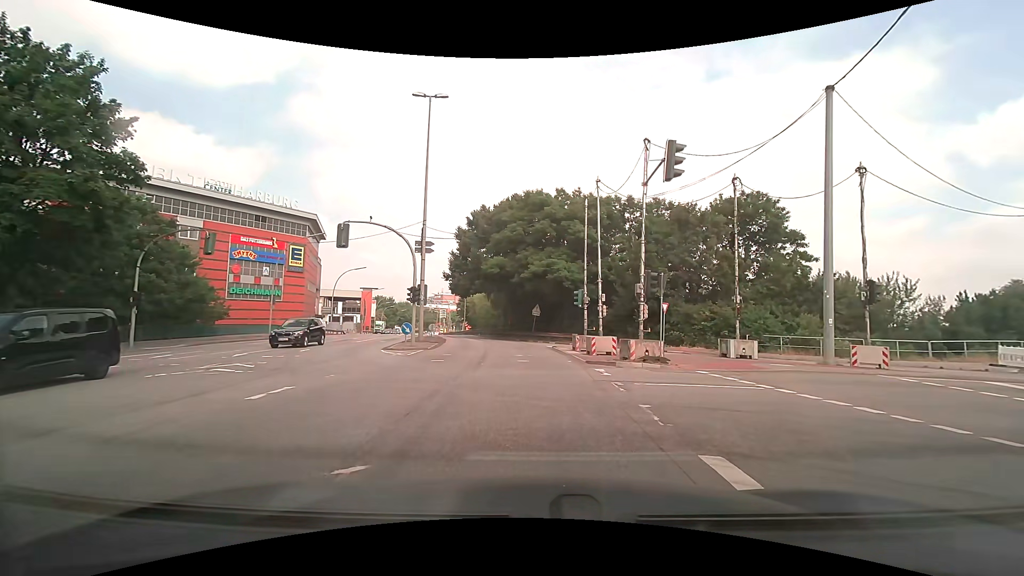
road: primary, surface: asphalt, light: Day
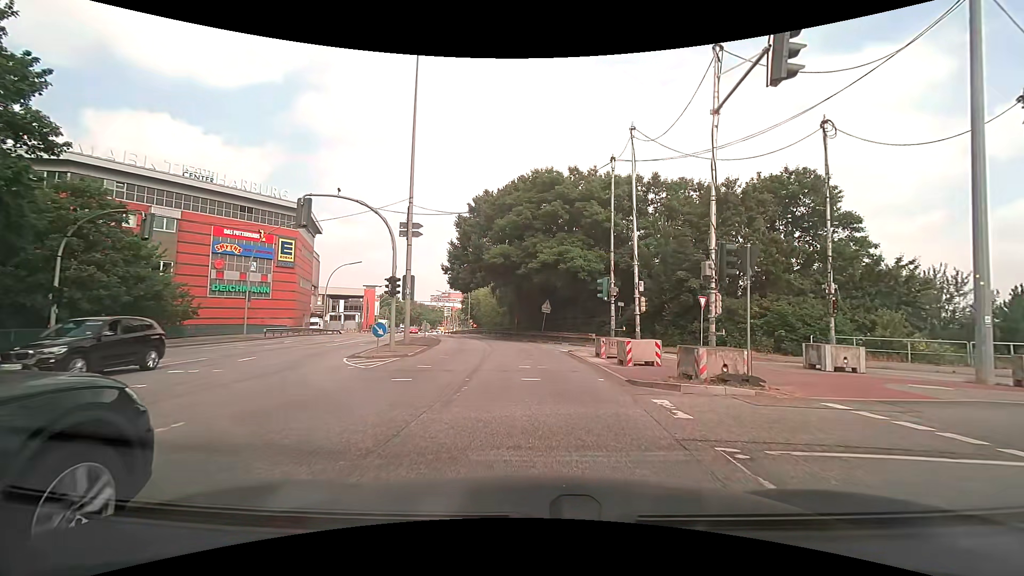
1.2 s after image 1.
(0.0, +6.0) m; 0°
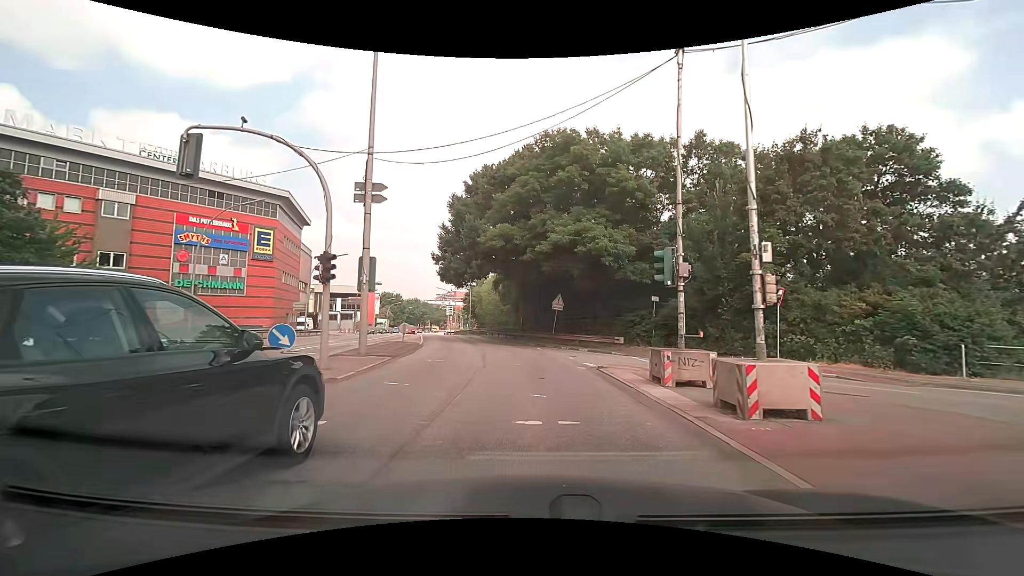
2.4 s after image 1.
(-0.1, +8.1) m; -1°
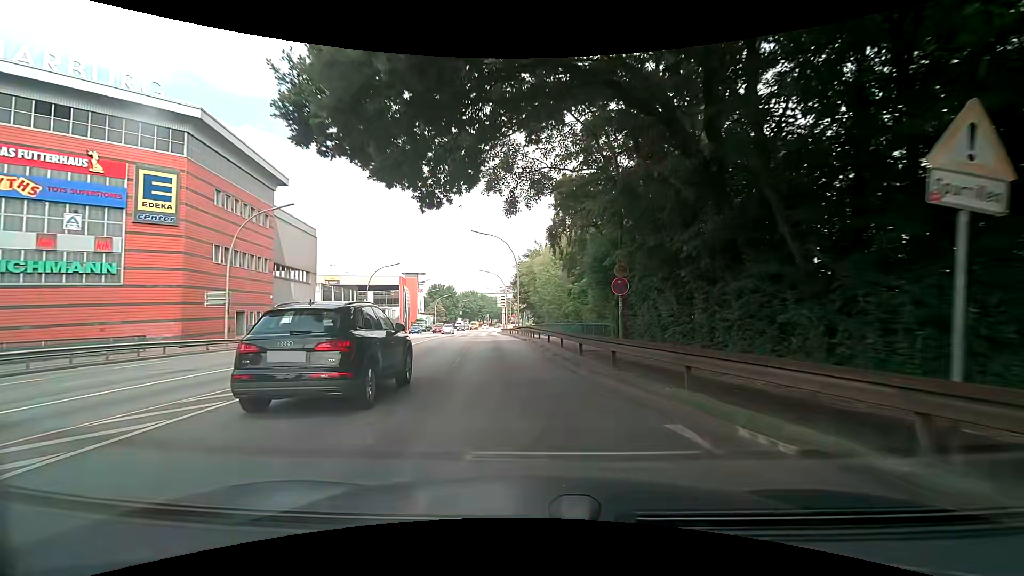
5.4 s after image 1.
(-1.5, +28.8) m; -8°
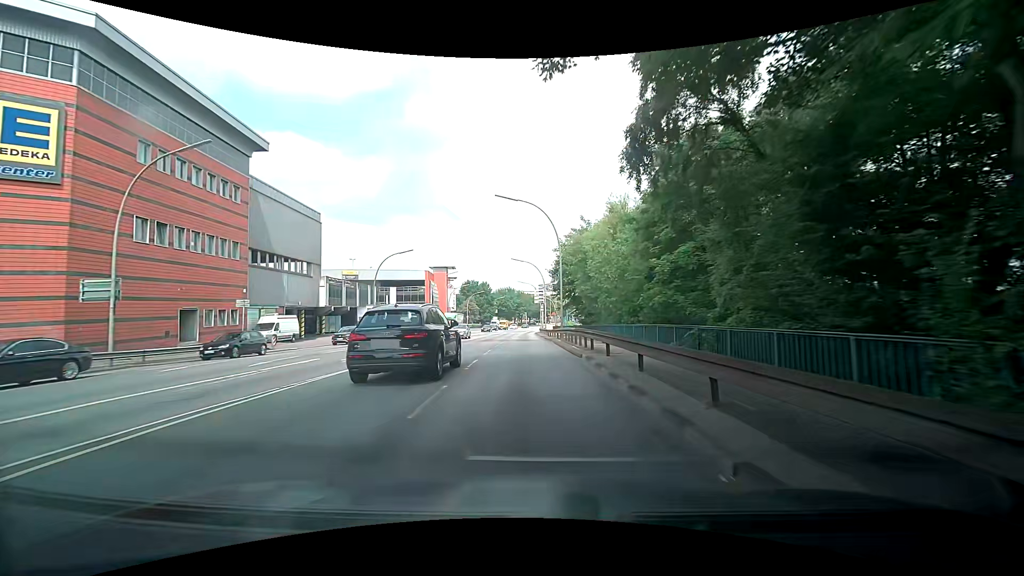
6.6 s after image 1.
(-0.5, +13.7) m; -6°
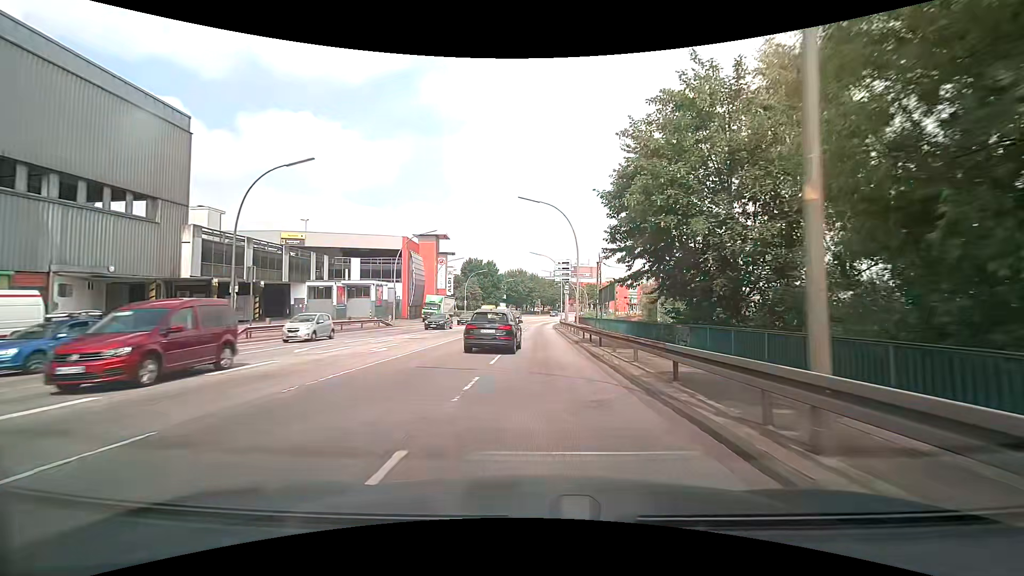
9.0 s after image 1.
(+0.1, +29.0) m; 0°
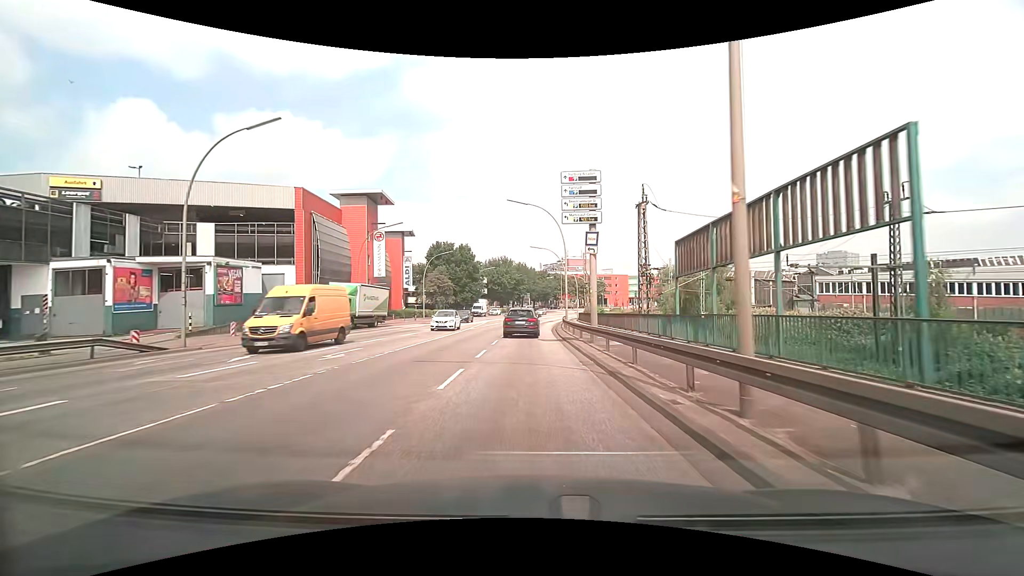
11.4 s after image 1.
(+0.2, +30.3) m; +1°
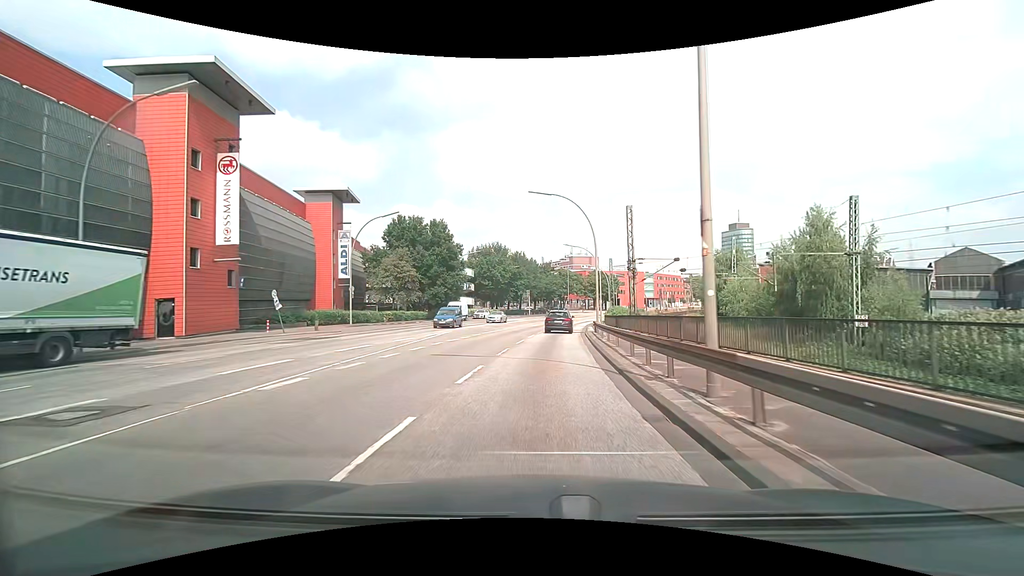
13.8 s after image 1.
(-0.1, +30.3) m; 0°
(0, +10) (0, +20) (+1, +30) (+2, +40) (+3, +50) (+4, +60) (+6, +70) (+7, +80) (+10, +89) (+12, +99) m
